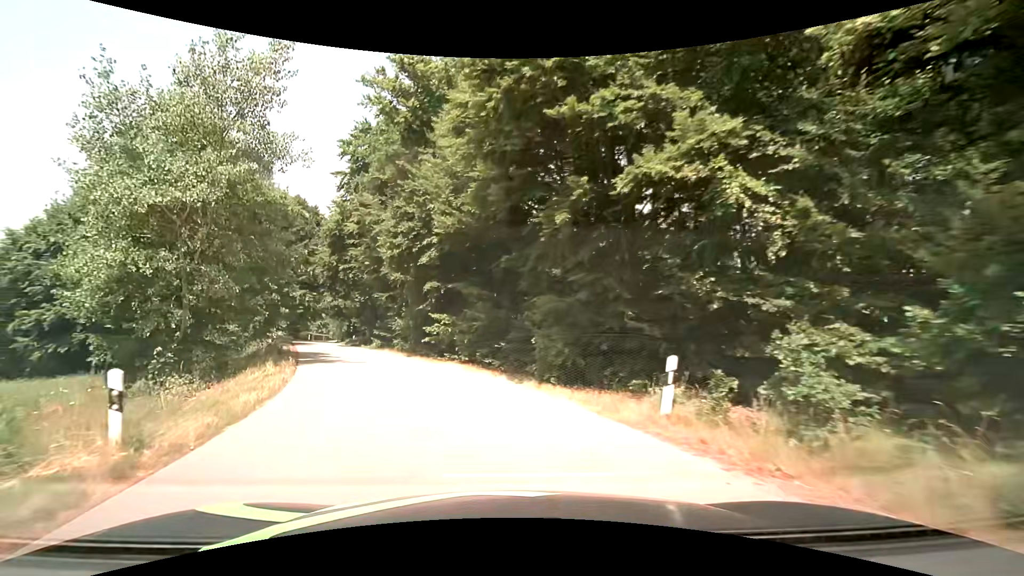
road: unclassified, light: Day
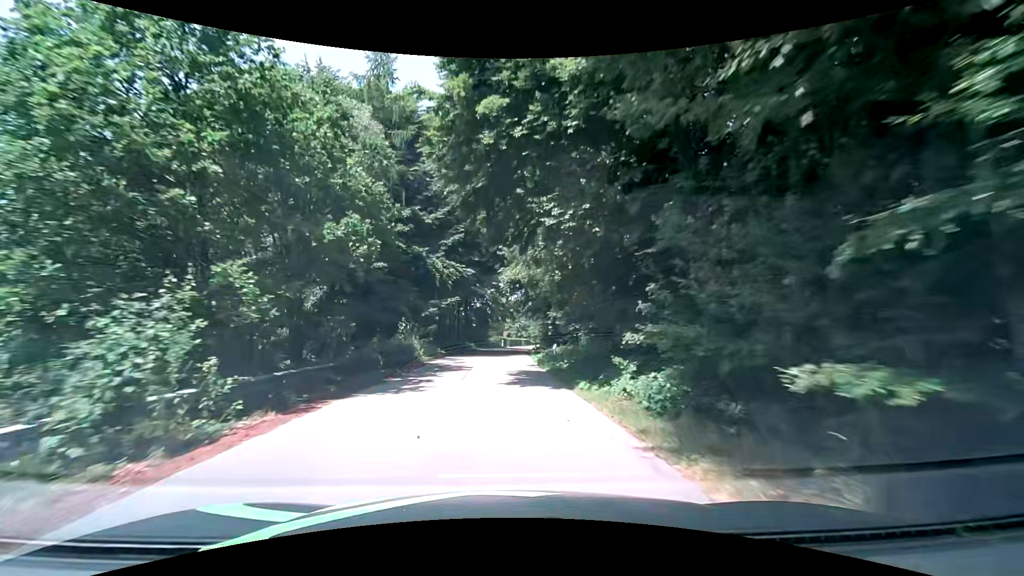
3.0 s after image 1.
(-8.7, +32.0) m; -23°
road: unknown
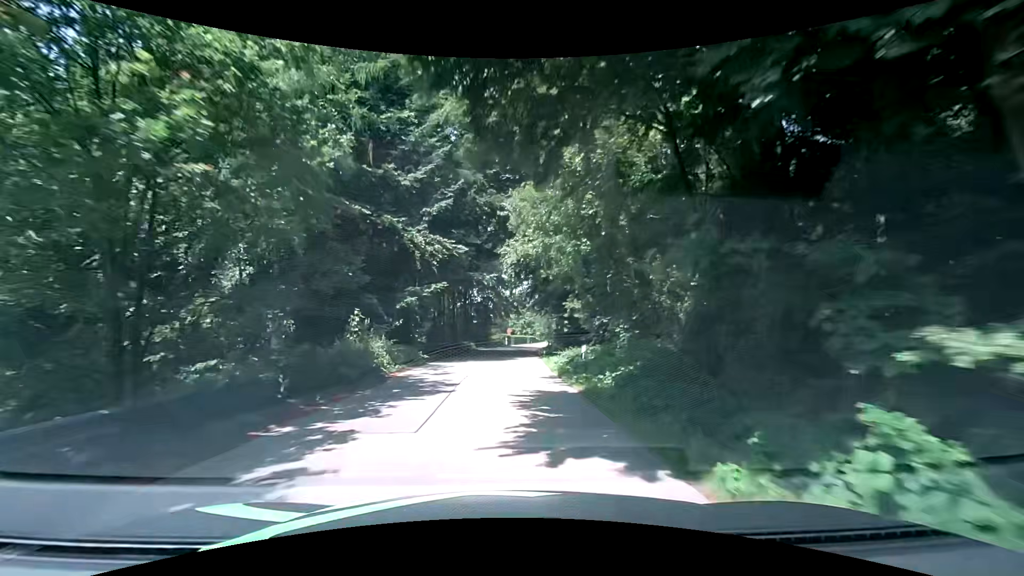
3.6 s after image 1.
(0.0, +8.0) m; 0°
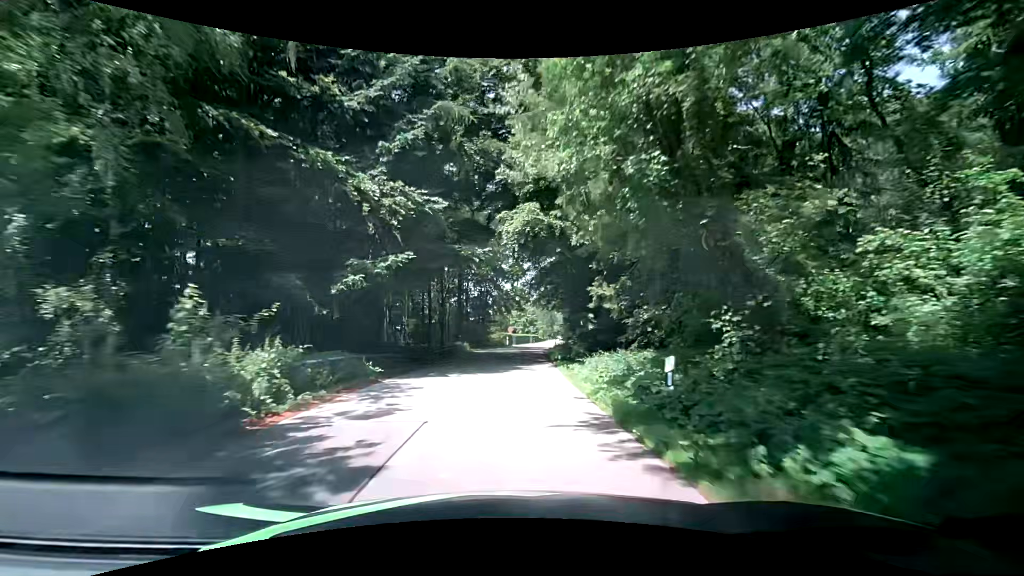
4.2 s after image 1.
(0.0, +8.5) m; 0°
(0, +10) (0, +20) (+1, +30) (+1, +40) (+2, +50) (+3, +60) (+4, +70) (+6, +80) (+7, +90) (+8, +100) m
